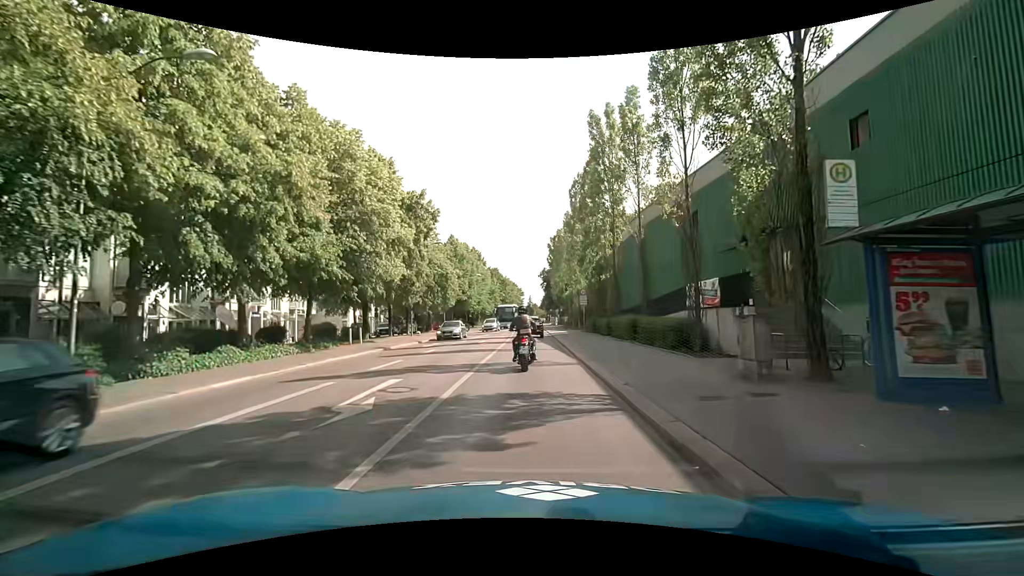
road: secondary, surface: asphalt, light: Day
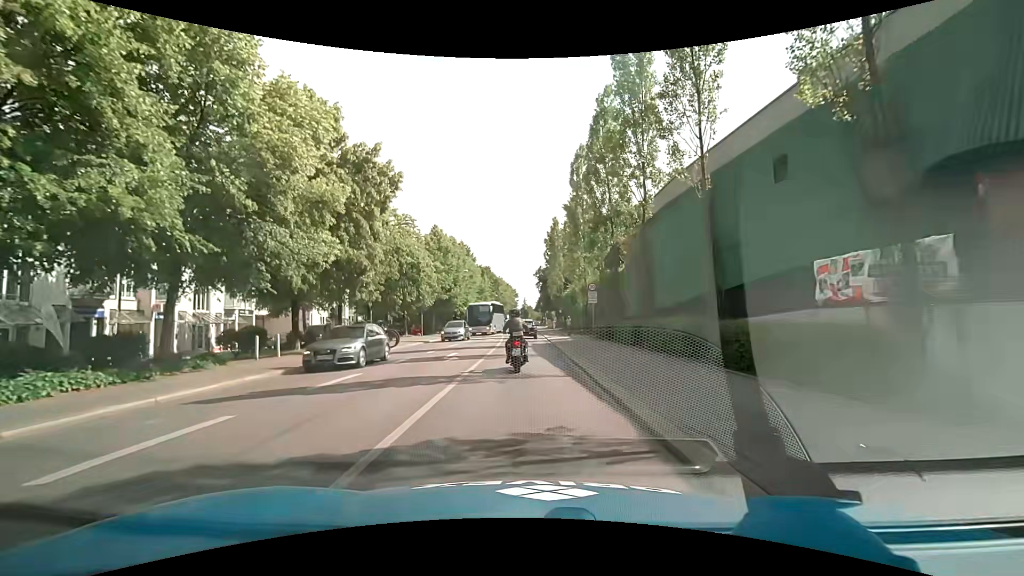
(-0.2, +9.6) m; 0°
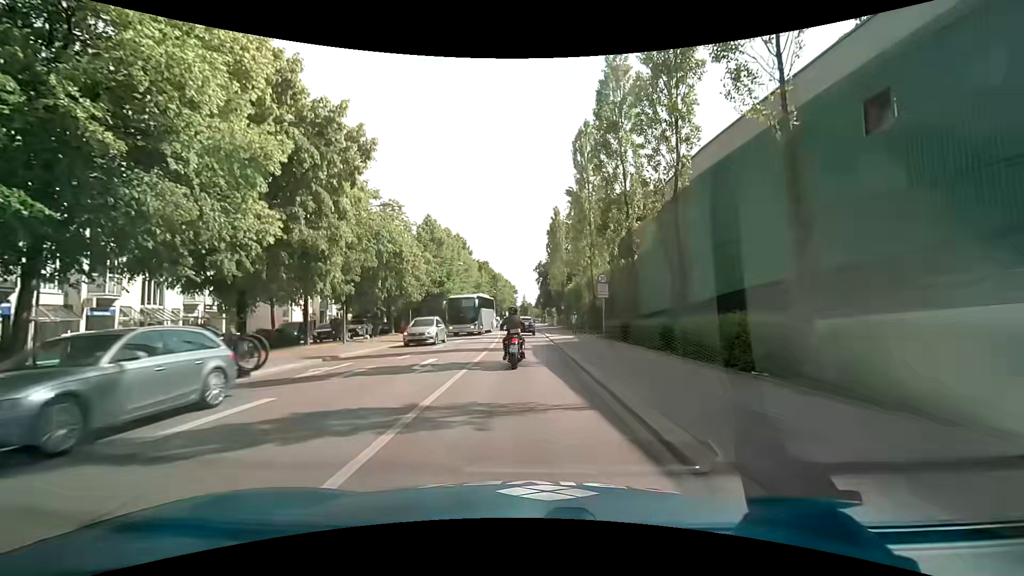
(0.0, +4.7) m; 0°
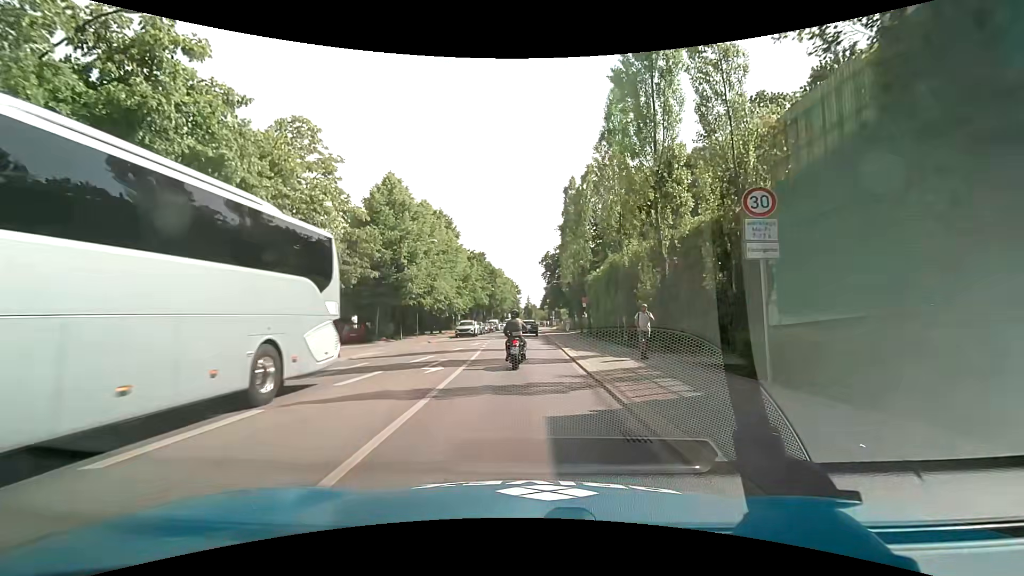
(-0.2, +19.0) m; 0°
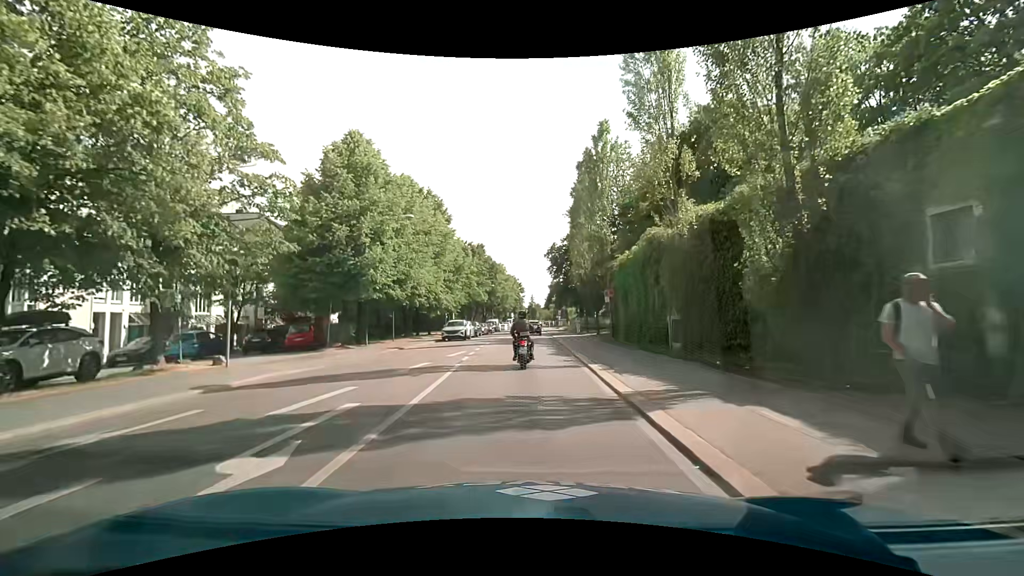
(-0.1, +9.5) m; 0°
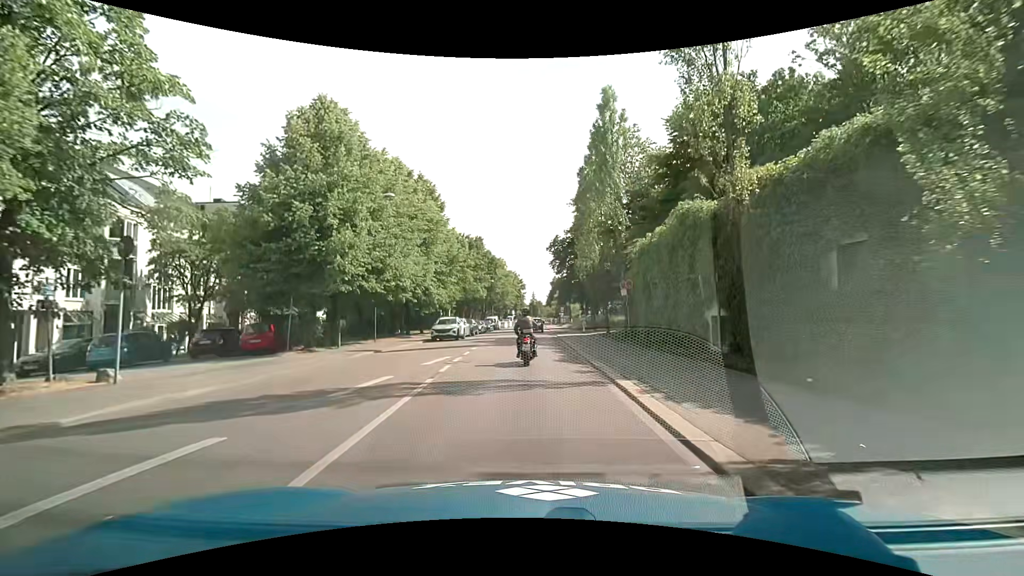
(0.0, +4.7) m; -1°
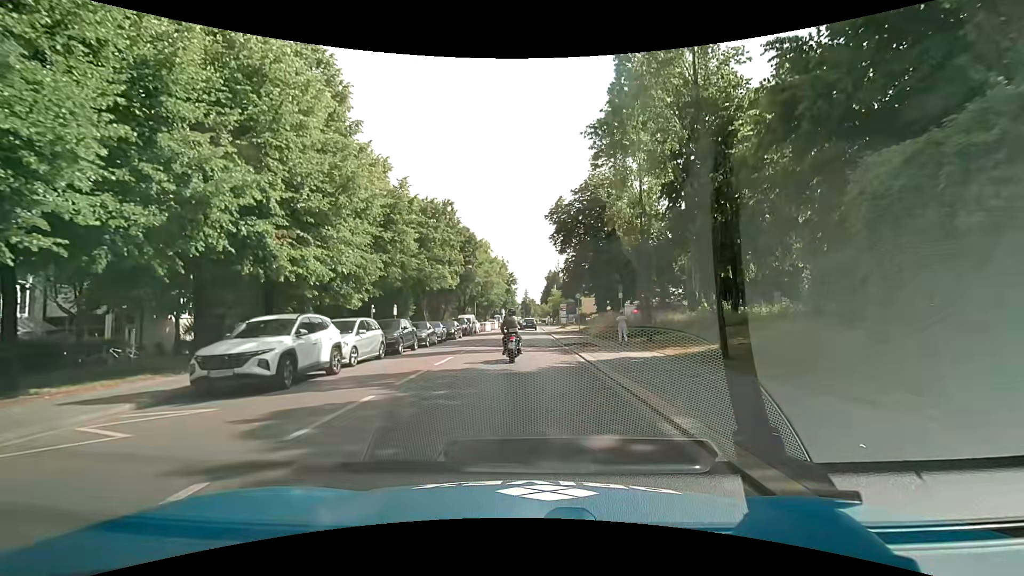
(+0.4, +23.5) m; +2°
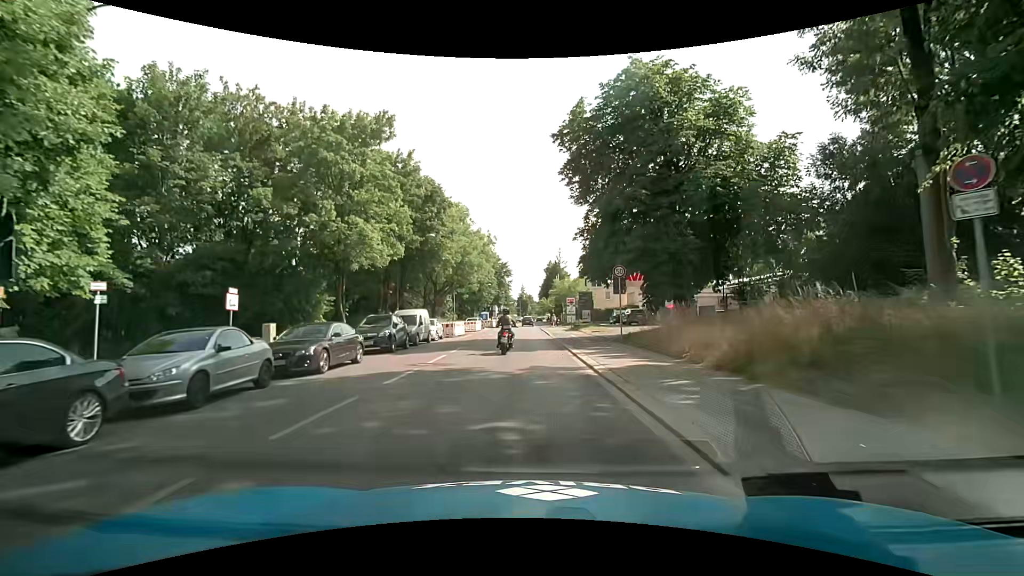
(0.0, +22.5) m; 0°
(0, +10) (0, +20) (0, +30) (0, +40) (0, +50) (-1, +60) (-1, +70) (-1, +80) (-1, +90) (-1, +100) m
